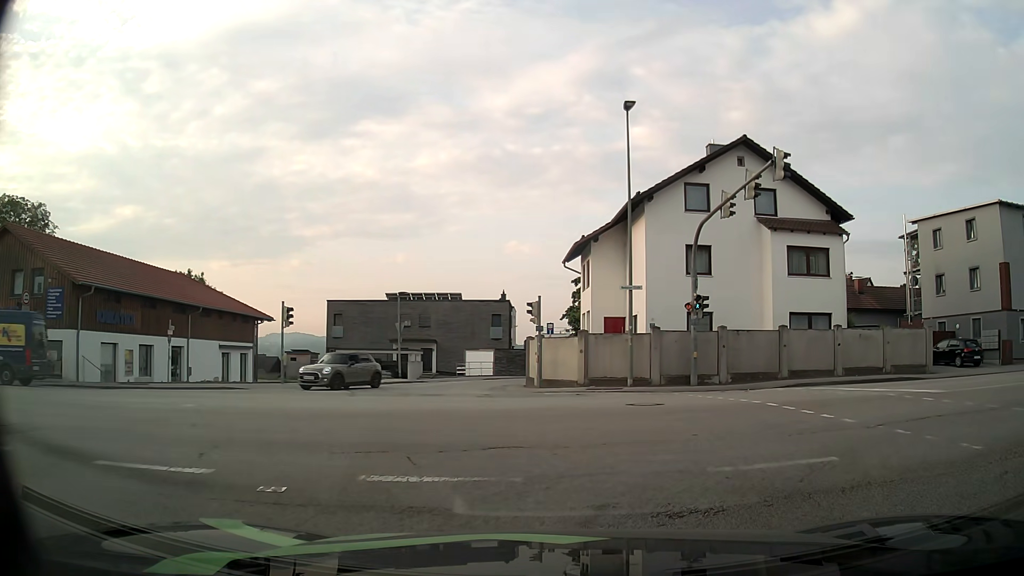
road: tertiary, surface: asphalt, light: Day
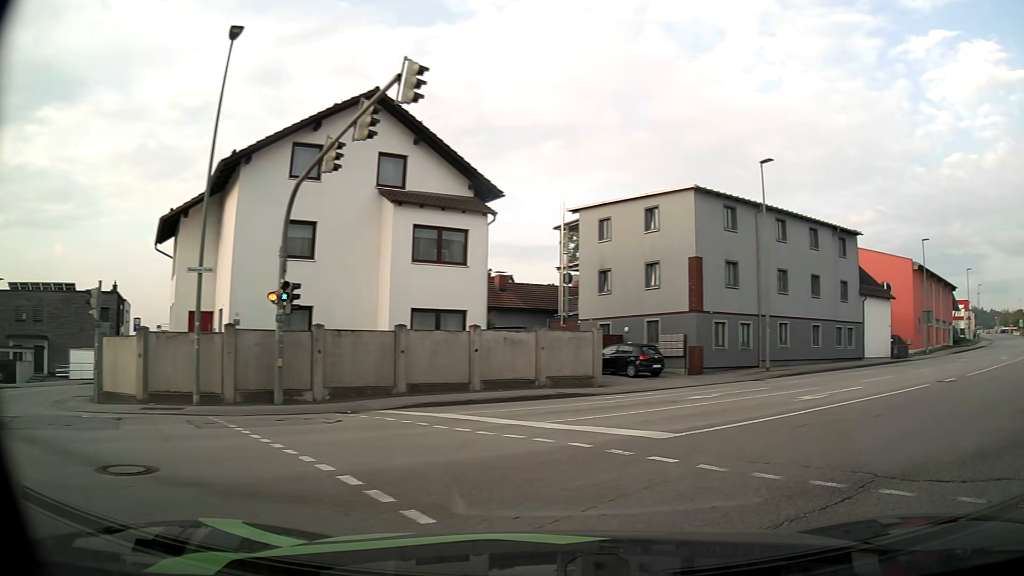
(+1.6, +6.4) m; +31°
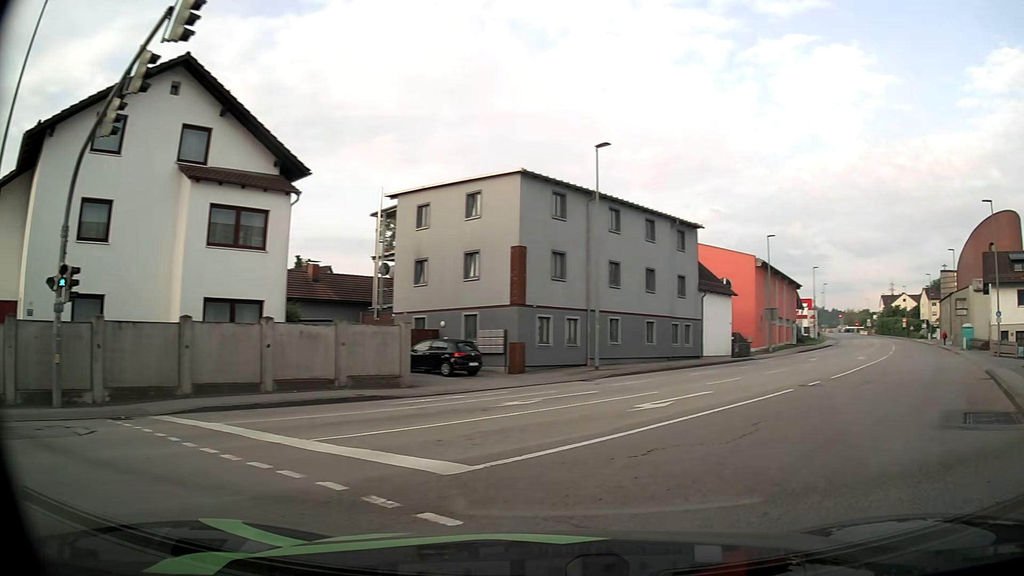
(+0.3, +2.6) m; +15°
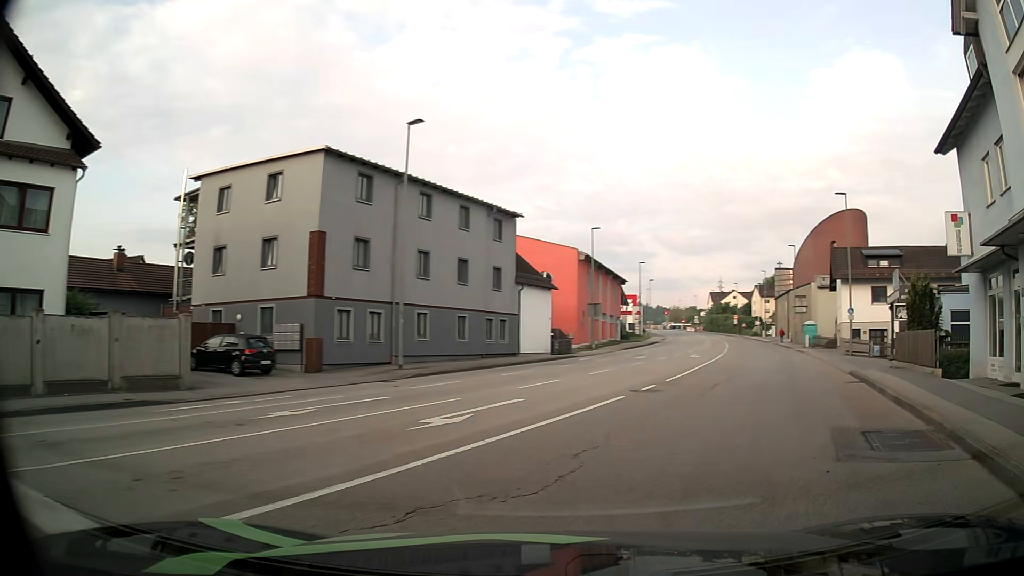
(+0.4, +2.9) m; +16°
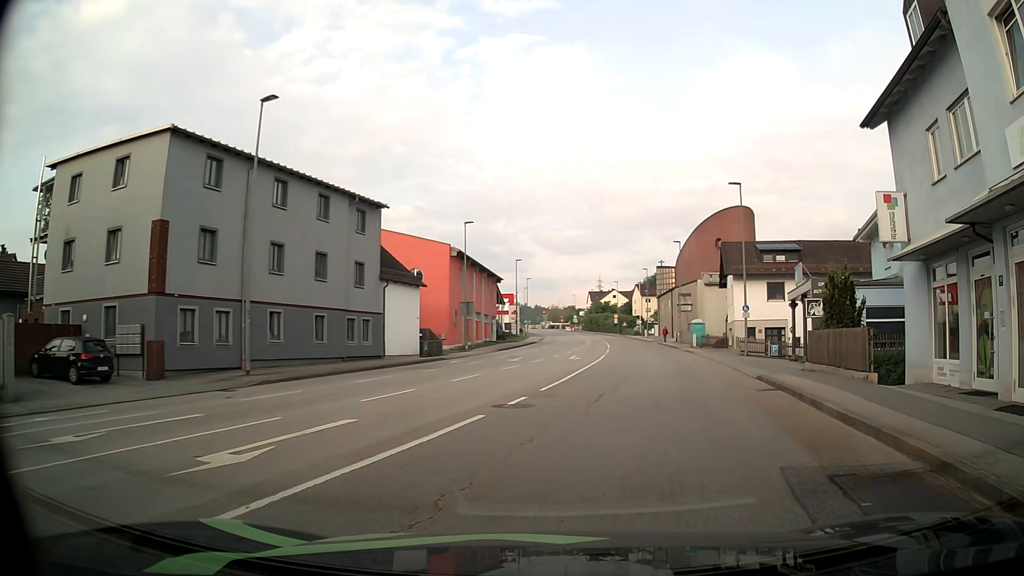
(+0.3, +3.1) m; +10°
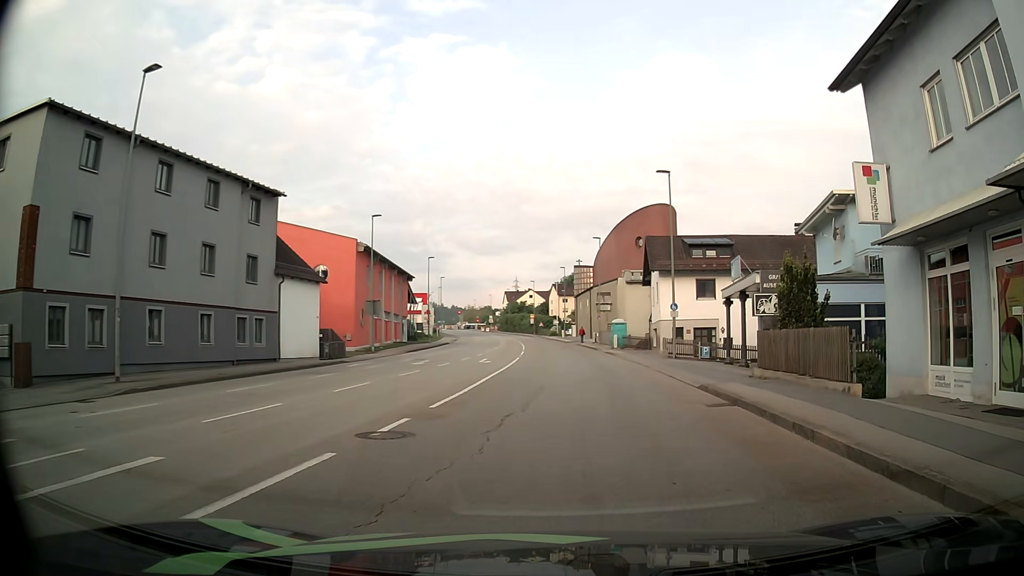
(+0.3, +3.4) m; +8°
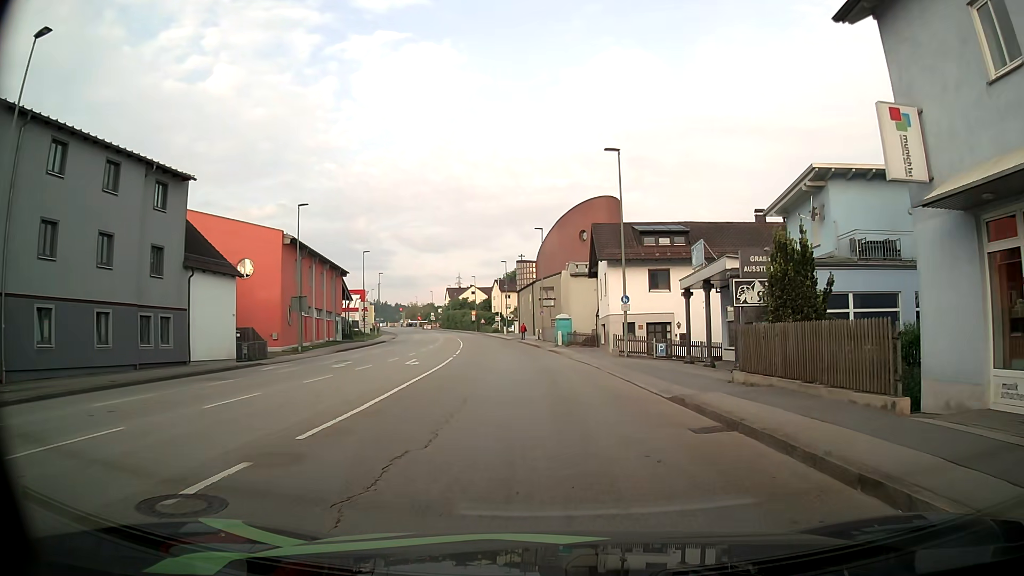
(+0.2, +3.9) m; +7°
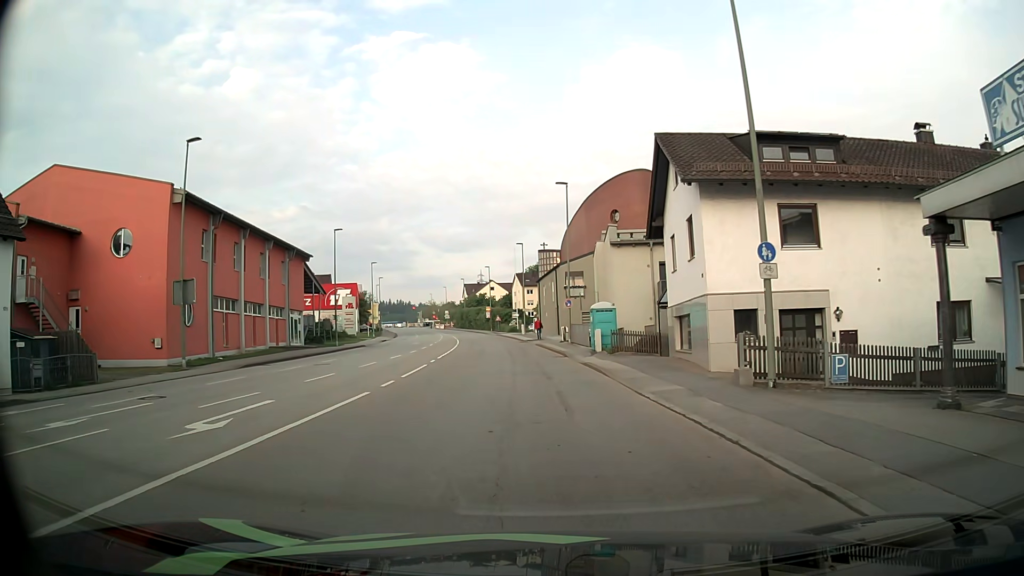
(-0.6, +18.9) m; -3°
(0, +10) (0, +20) (-1, +30) (-2, +40) (-3, +50) (-4, +60) (-5, +70) (-7, +80) (-9, +89) (-11, +99) m
